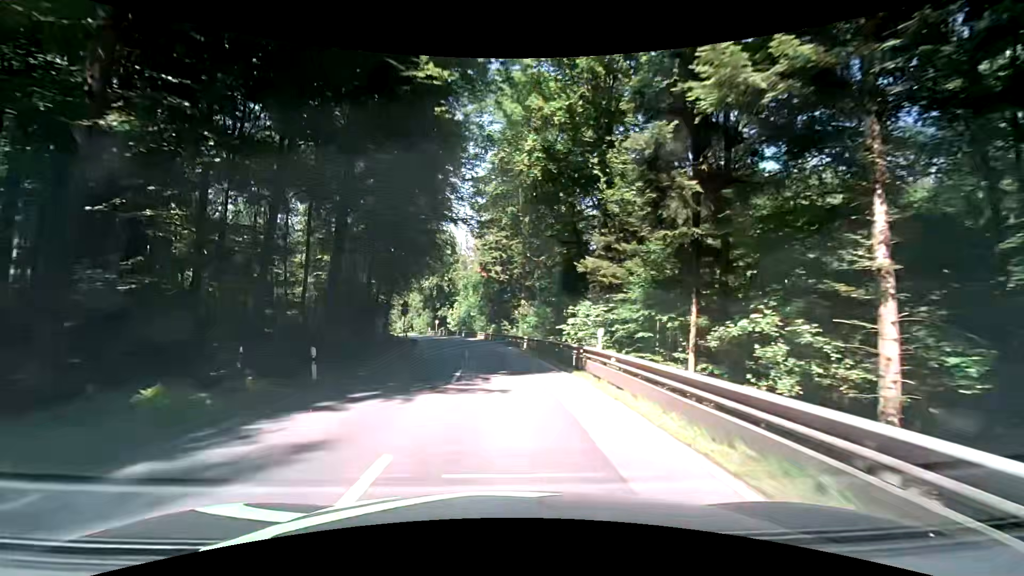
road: secondary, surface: asphalt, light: Day
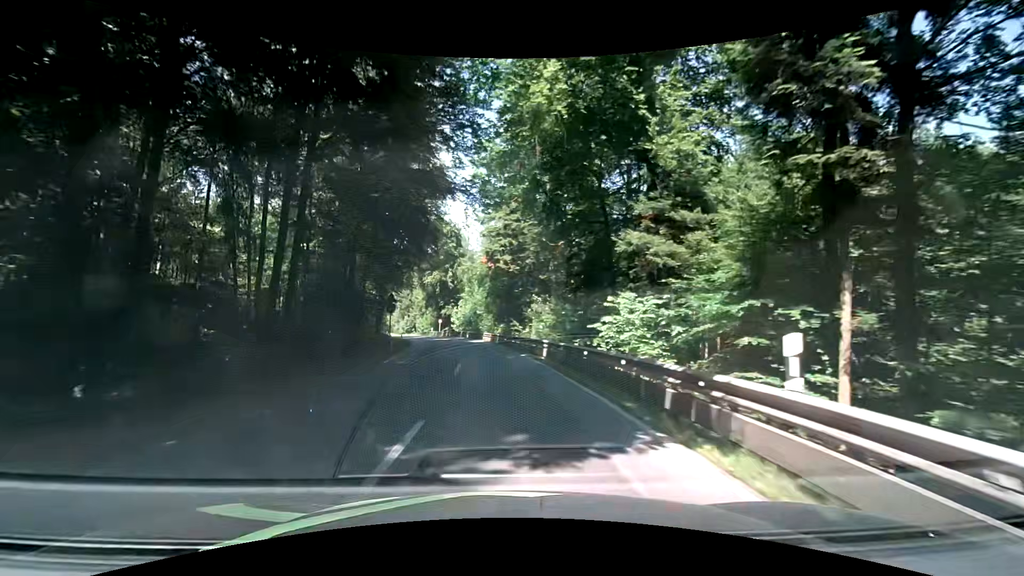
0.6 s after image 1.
(-0.2, +9.1) m; -2°
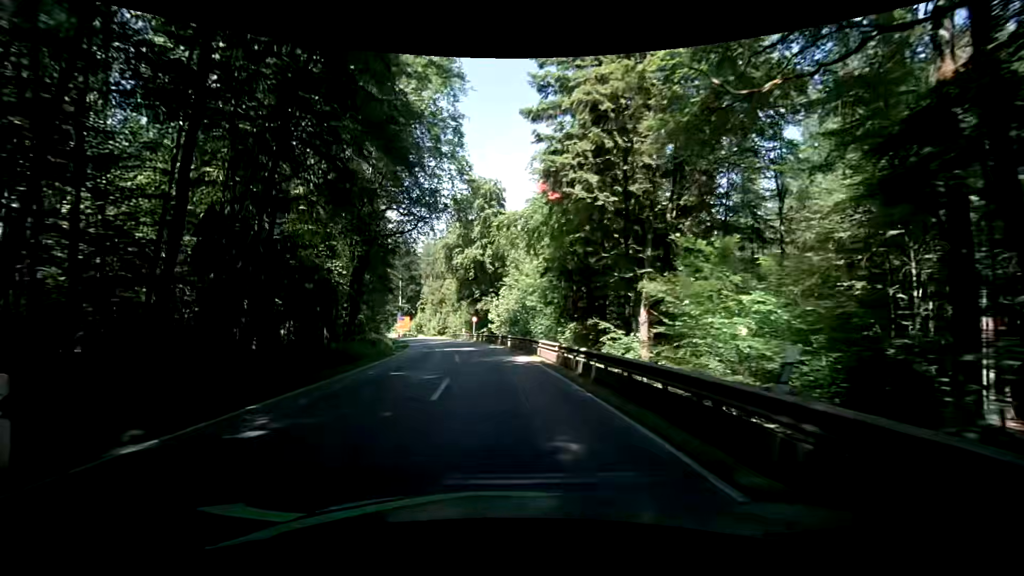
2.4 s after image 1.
(-1.2, +27.4) m; -5°
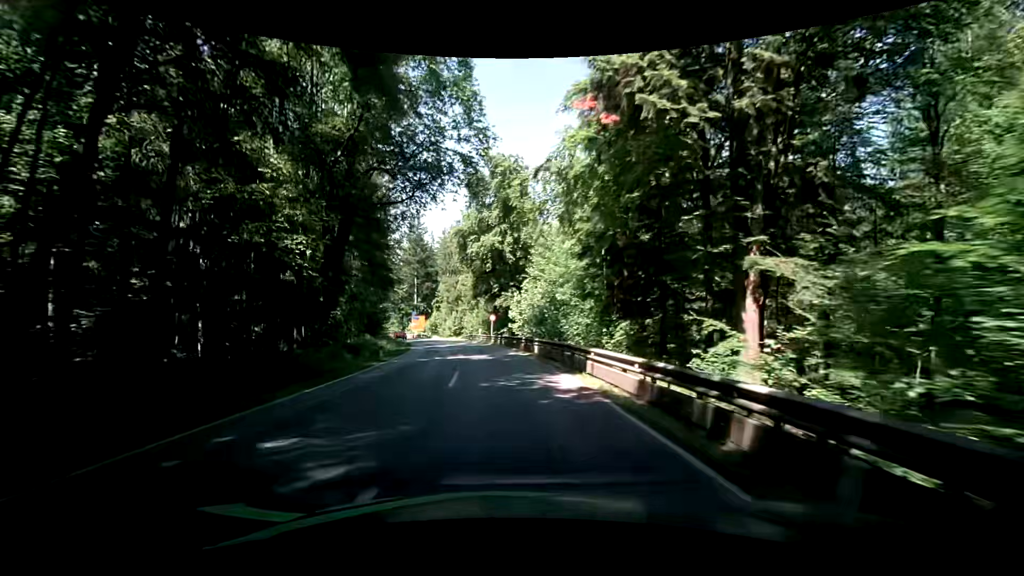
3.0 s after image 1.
(-0.2, +9.1) m; -3°
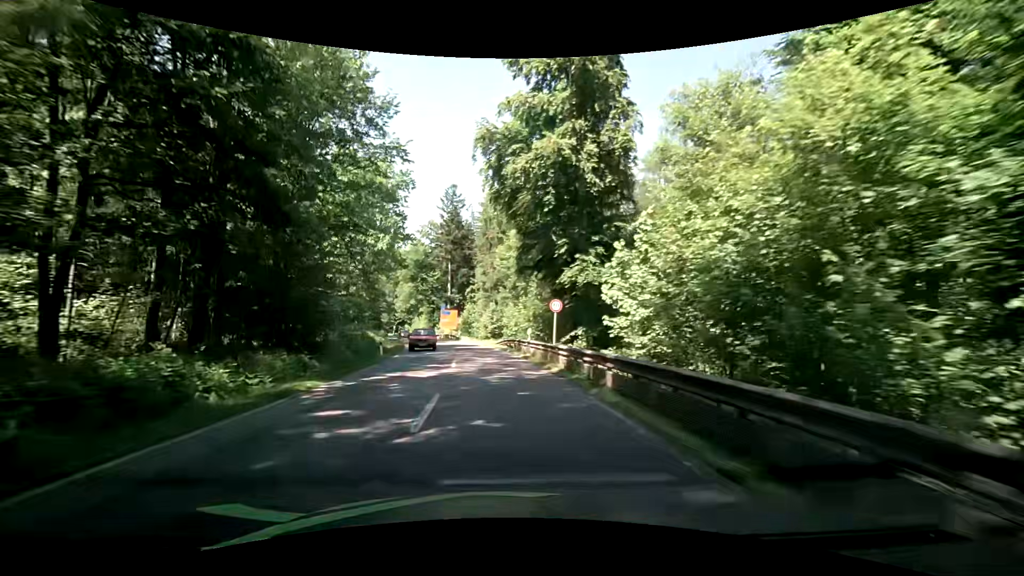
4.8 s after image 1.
(-1.3, +27.3) m; -6°
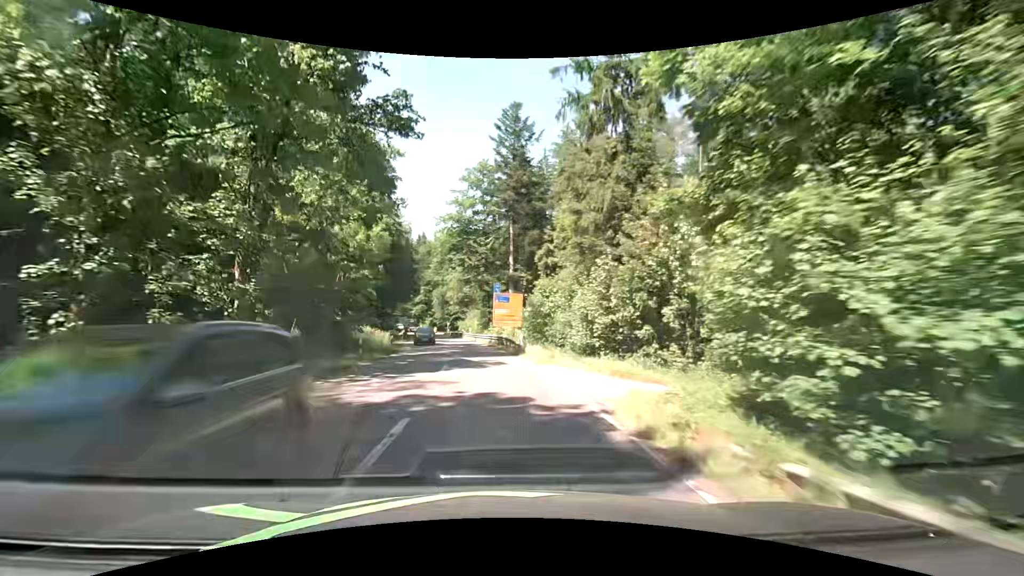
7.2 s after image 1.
(-2.6, +36.5) m; -8°
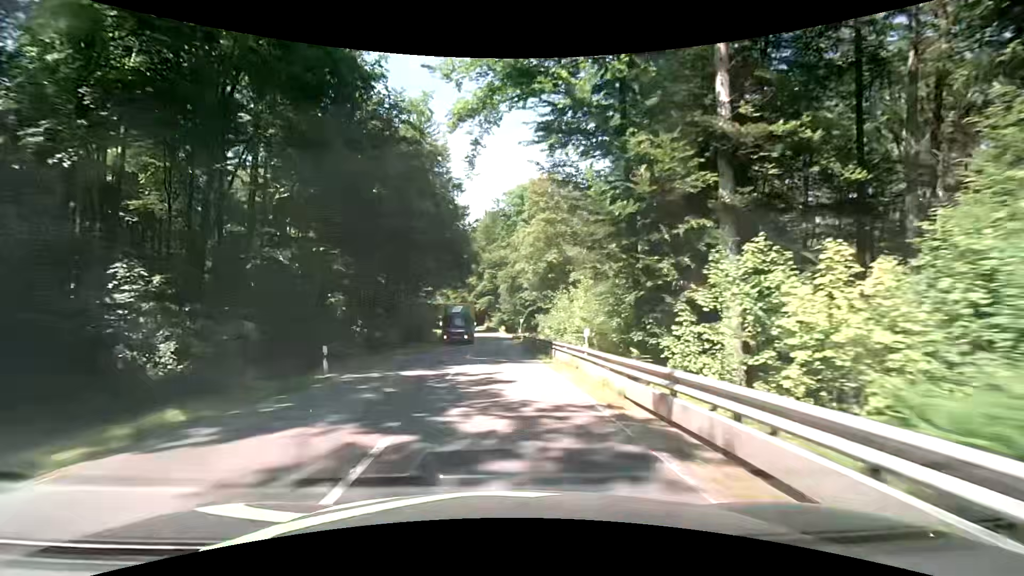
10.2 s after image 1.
(-5.0, +45.6) m; -9°
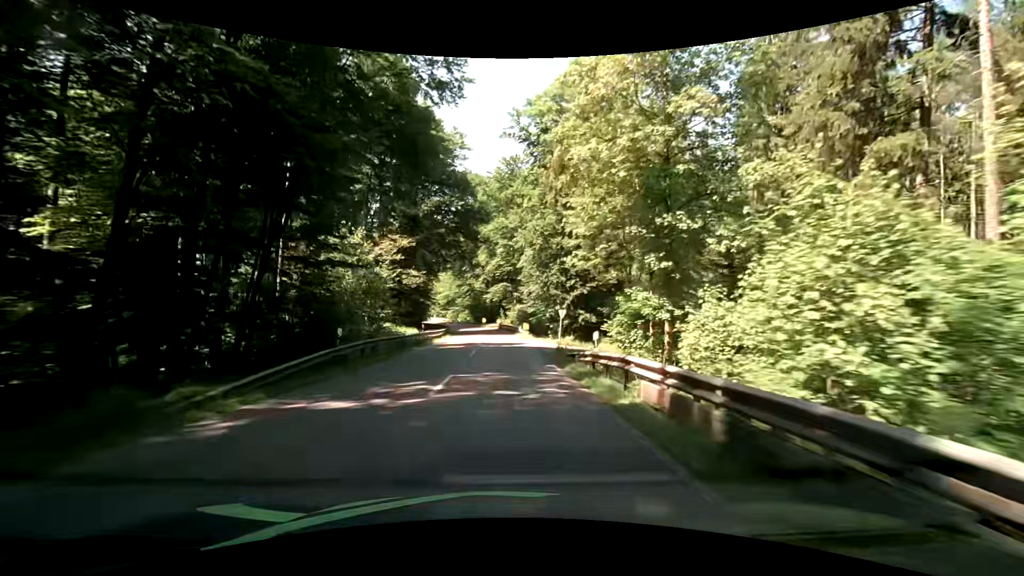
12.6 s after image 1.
(-0.9, +36.7) m; -3°
(0, +10) (0, +20) (0, +30) (-1, +40) (-1, +50) (-2, +60) (-3, +70) (-5, +80) (-7, +89) (-11, +99) m
